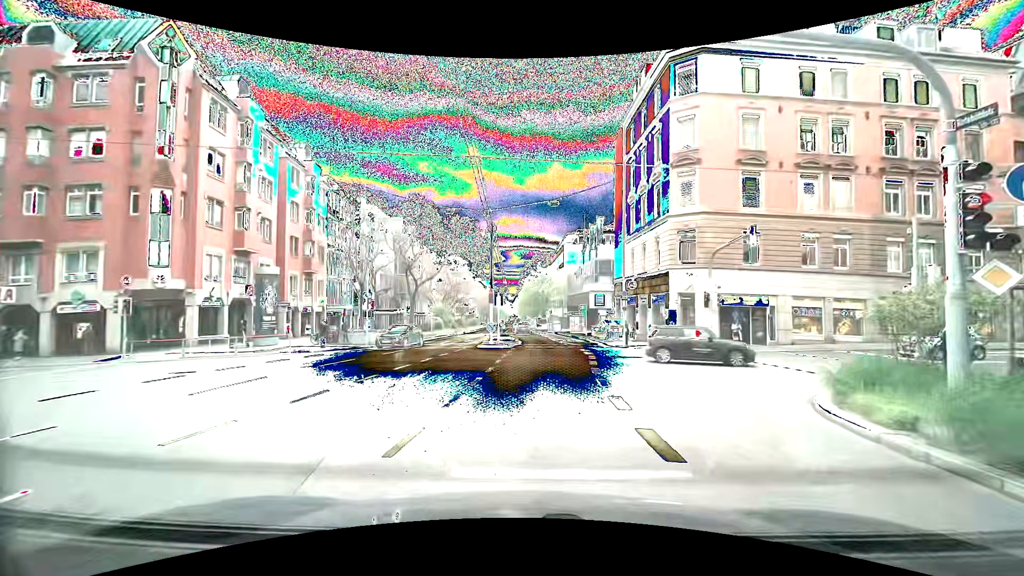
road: secondary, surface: asphalt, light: Day
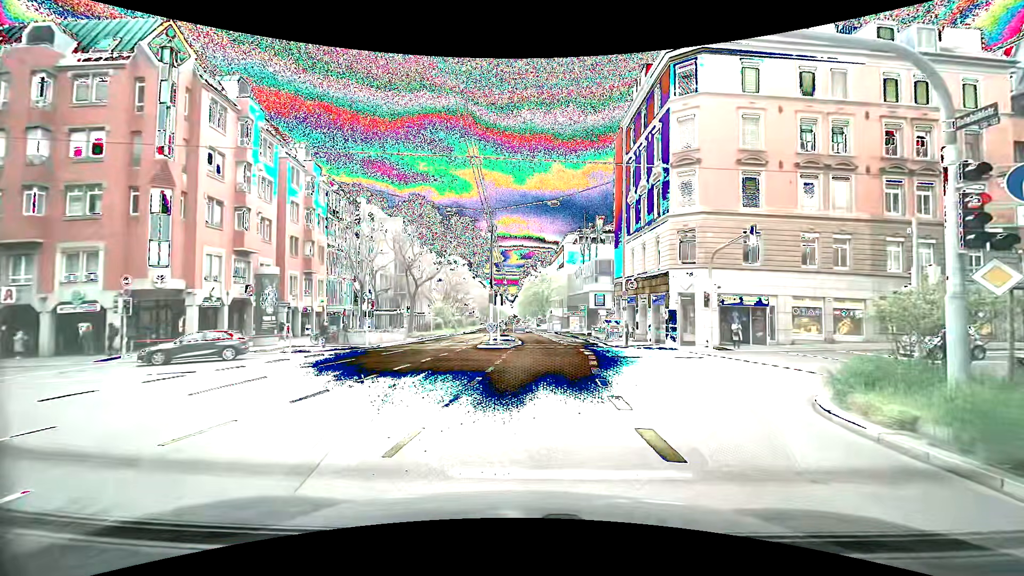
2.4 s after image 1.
(0.0, 0.0) m; 0°
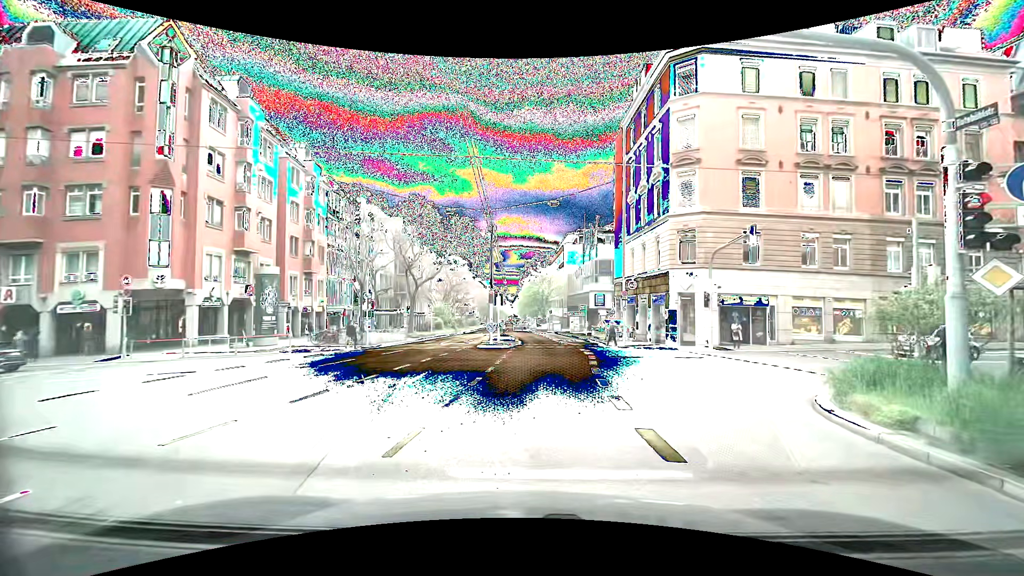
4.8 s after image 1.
(0.0, 0.0) m; 0°
(-1, +10) (-1, +20) (-2, +30) (-3, +40) (-4, +50) (-5, +60) (-7, +70) (-8, +80) (-9, +89) (-11, +99) m
